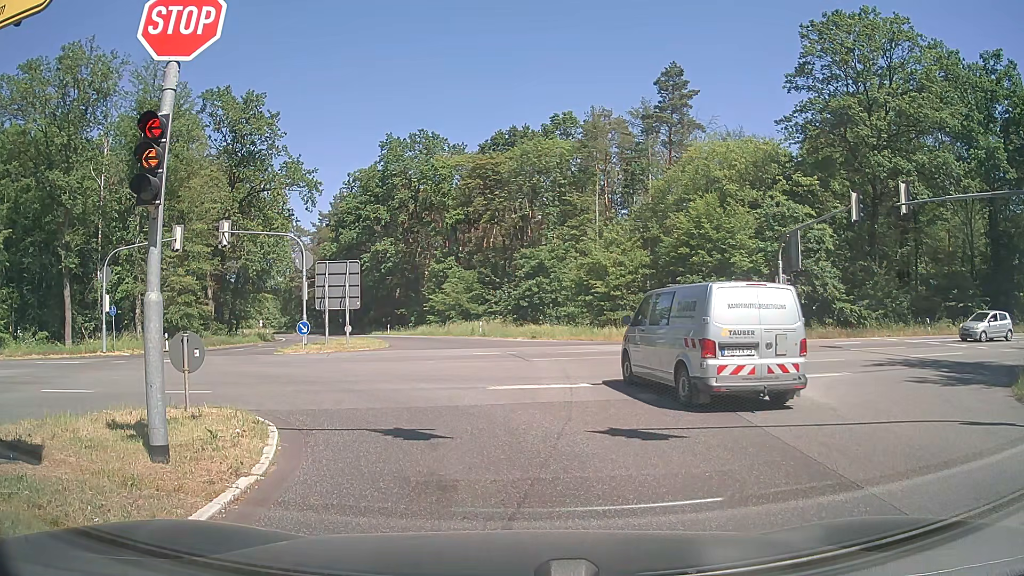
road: secondary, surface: asphalt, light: Day
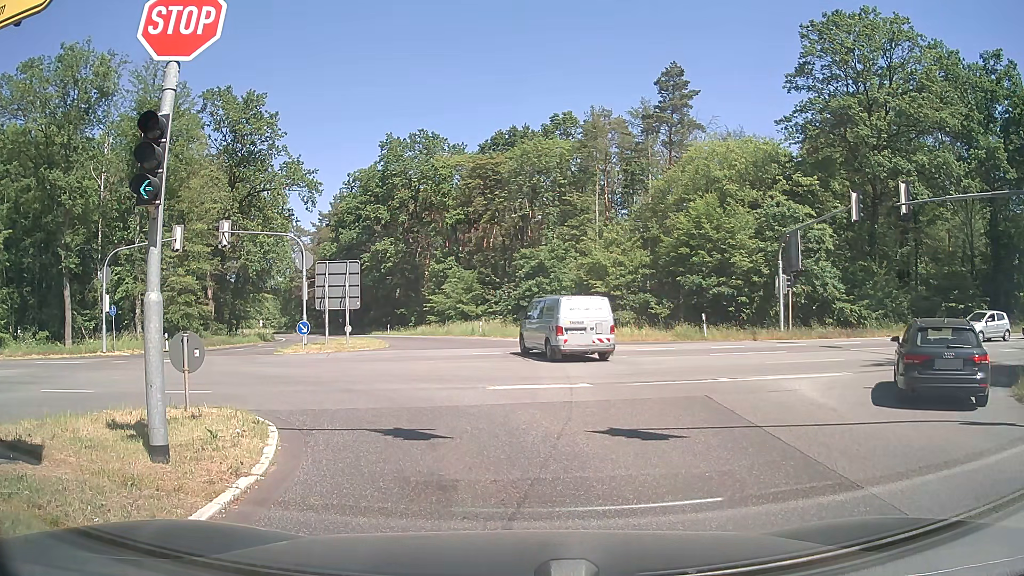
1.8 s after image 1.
(0.0, 0.0) m; 0°
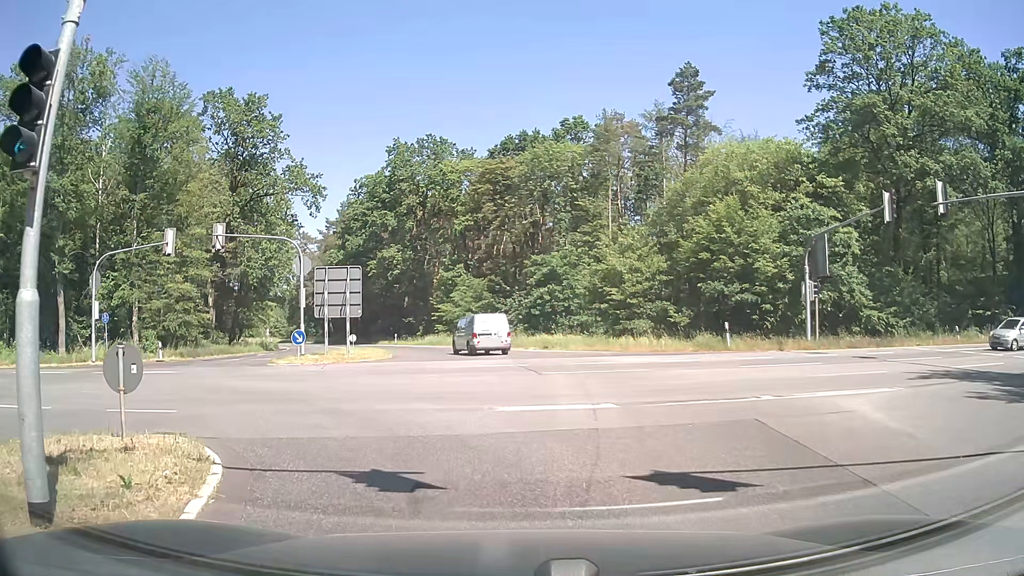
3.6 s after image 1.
(0.0, +2.4) m; +1°
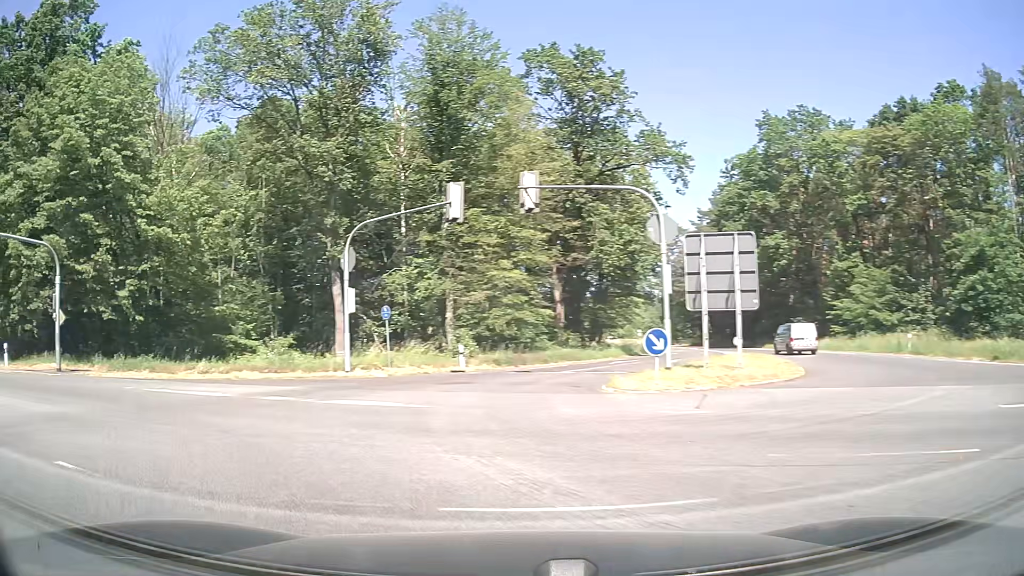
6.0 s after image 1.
(-2.2, +12.0) m; -31°
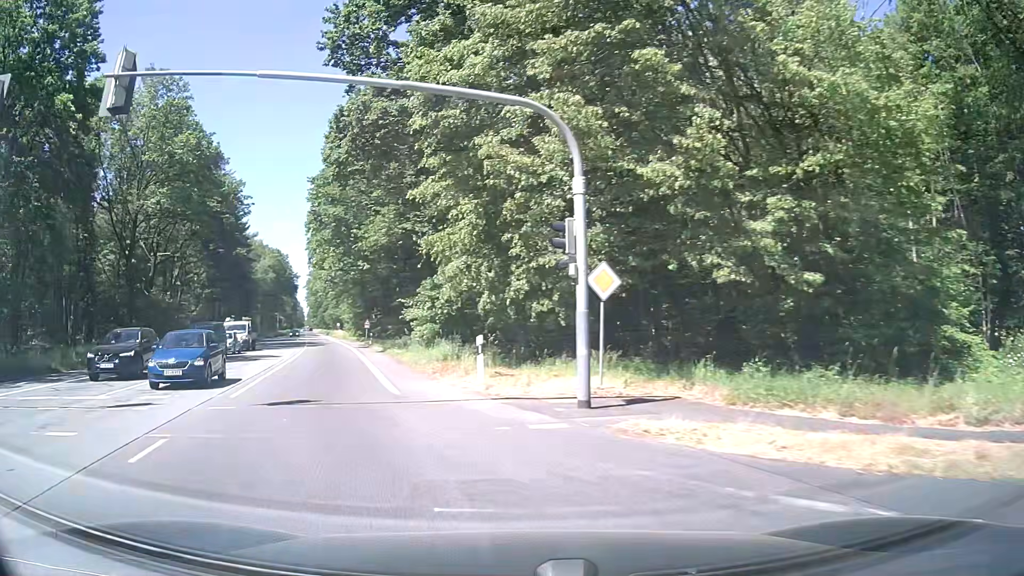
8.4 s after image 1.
(-9.0, +15.3) m; -53°
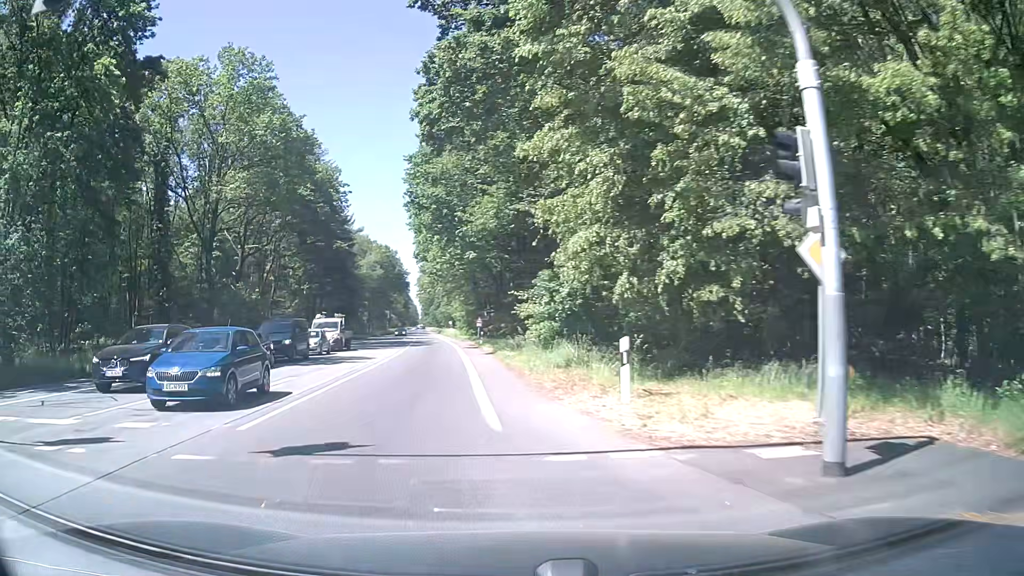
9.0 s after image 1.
(-0.5, +5.4) m; -10°
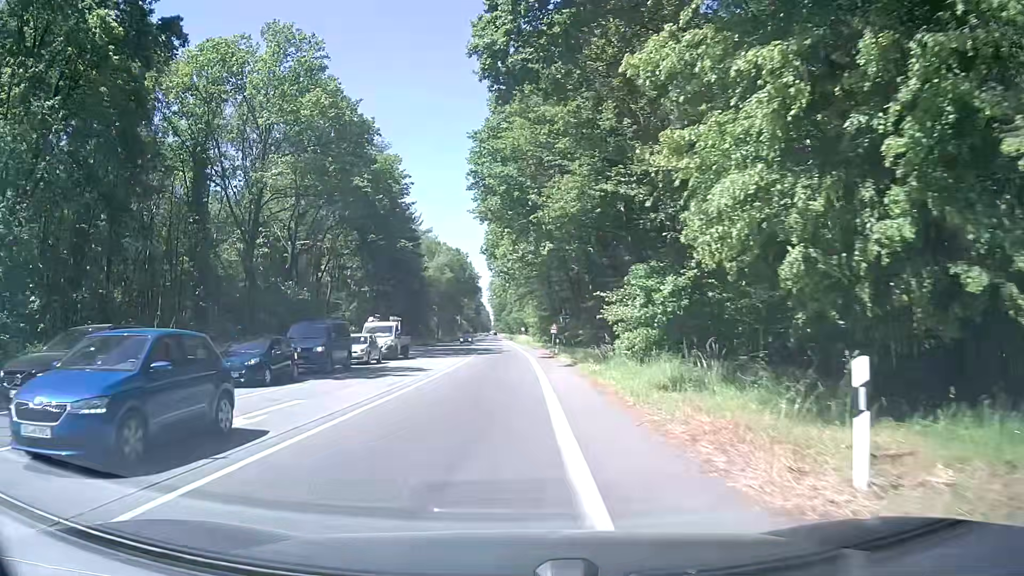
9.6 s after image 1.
(-0.4, +5.8) m; -6°
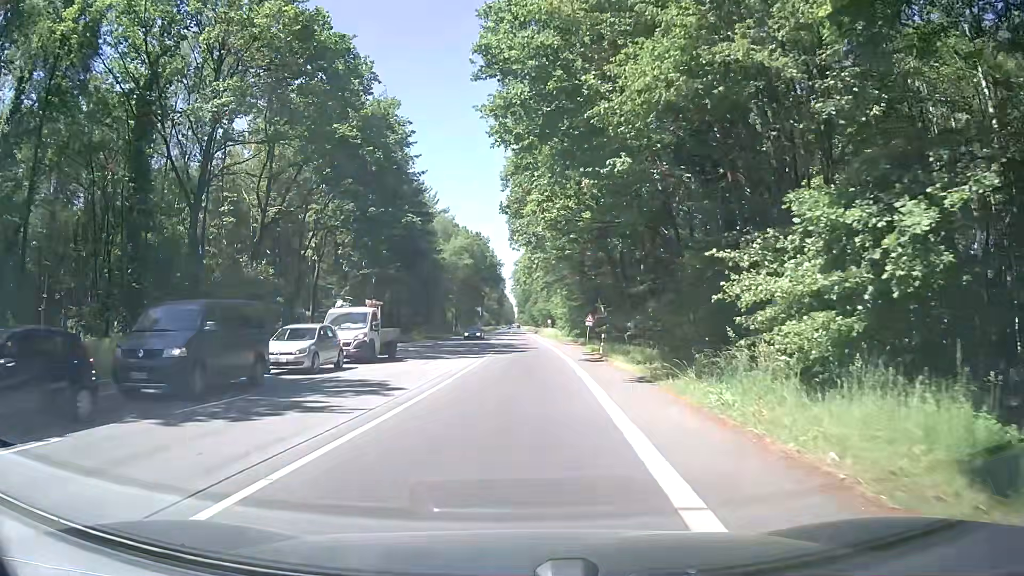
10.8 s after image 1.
(-0.4, +12.6) m; -1°
(0, +10) (0, +20) (0, +30) (0, +40) (0, +50) (0, +60) (0, +70) (0, +80) (0, +90) (0, +100) m
